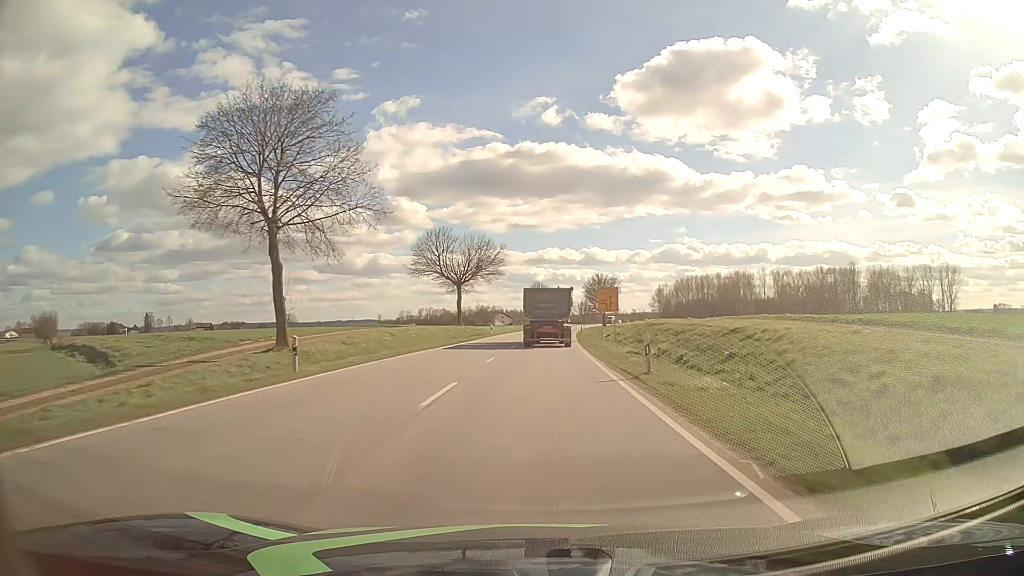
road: primary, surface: asphalt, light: Day
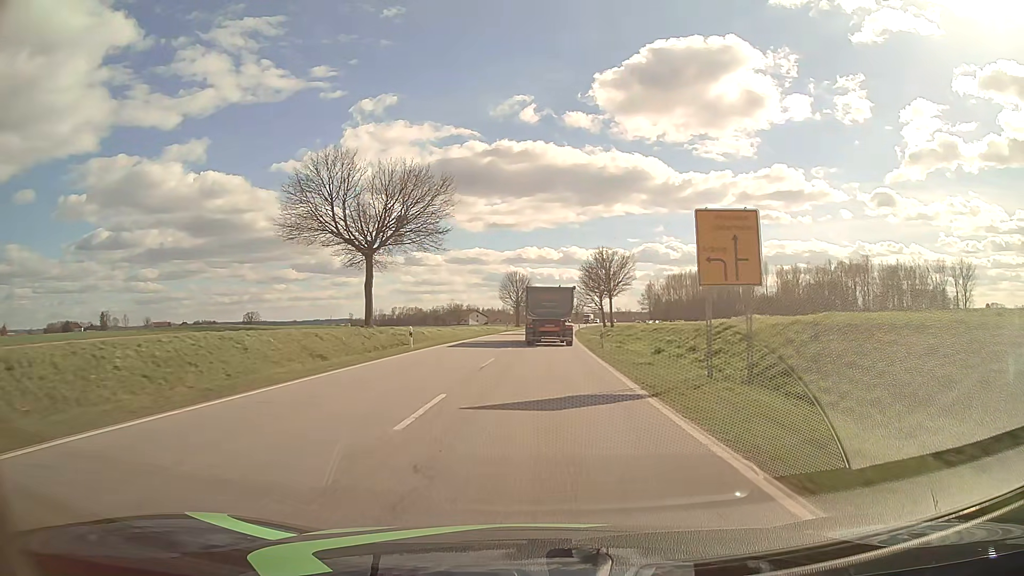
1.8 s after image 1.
(+0.6, +34.6) m; +2°
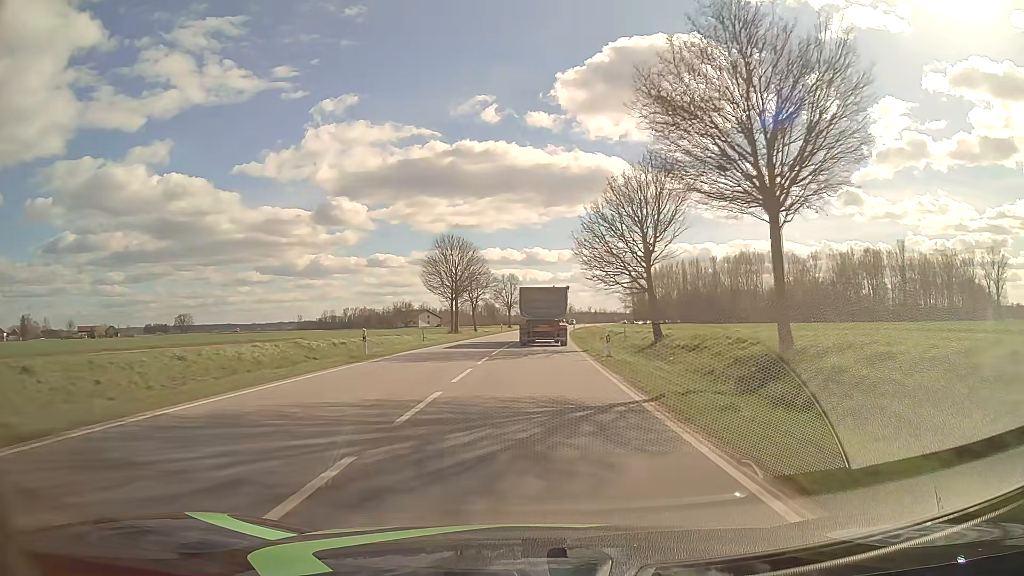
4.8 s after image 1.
(+1.6, +57.9) m; +3°
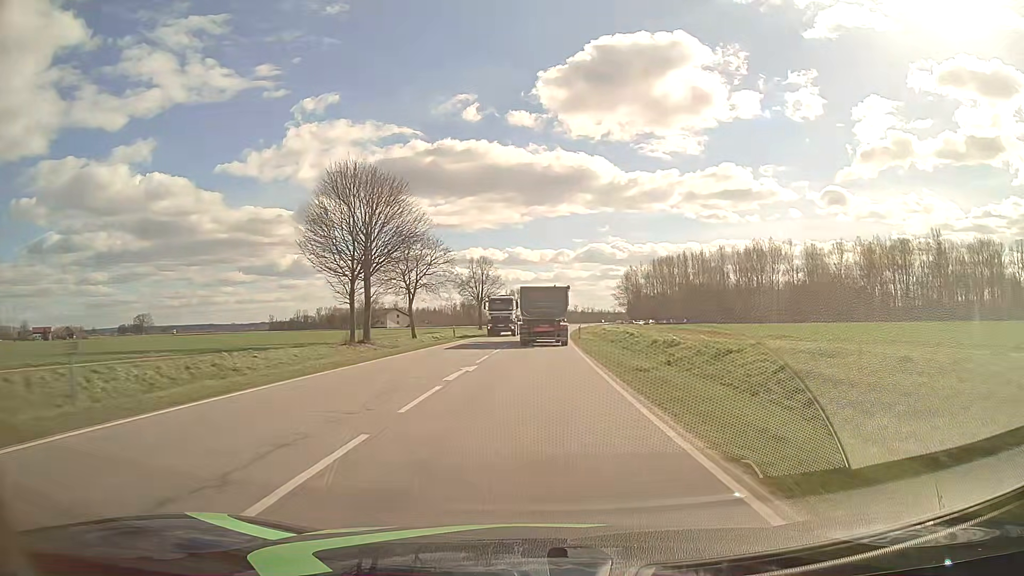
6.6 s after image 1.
(+0.4, +34.8) m; +1°
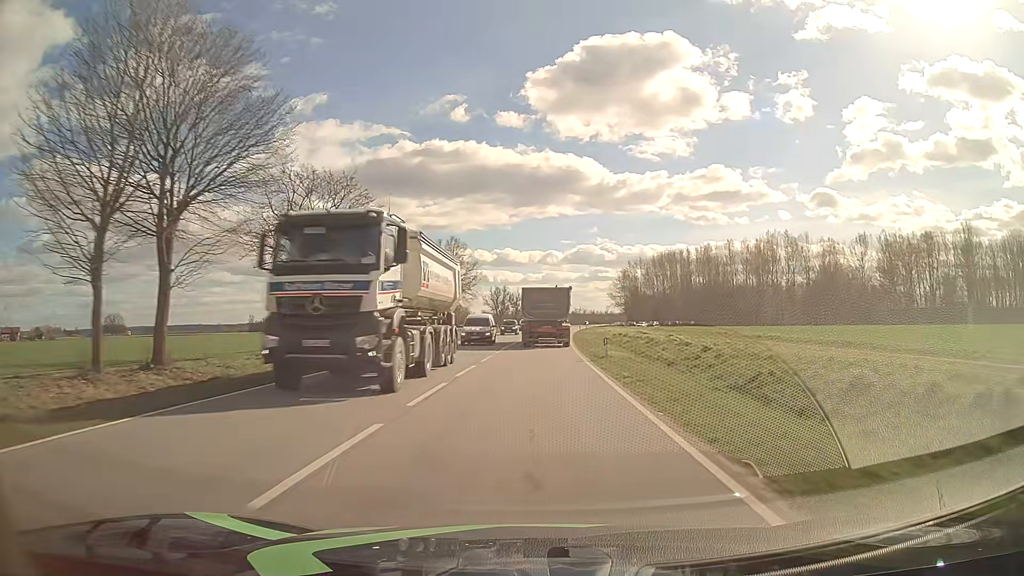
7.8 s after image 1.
(+0.3, +23.2) m; +1°
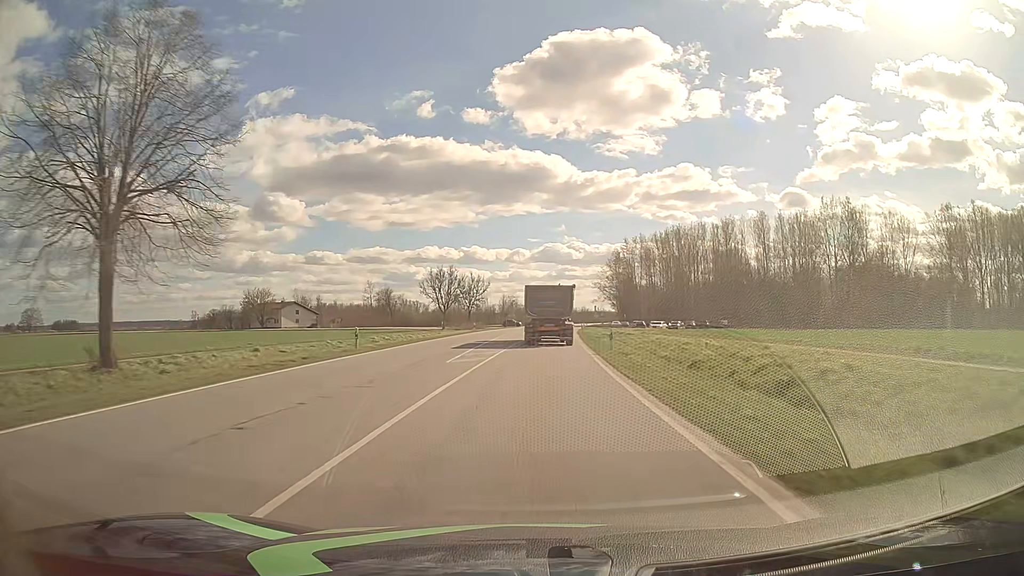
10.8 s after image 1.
(+1.3, +57.9) m; +3°
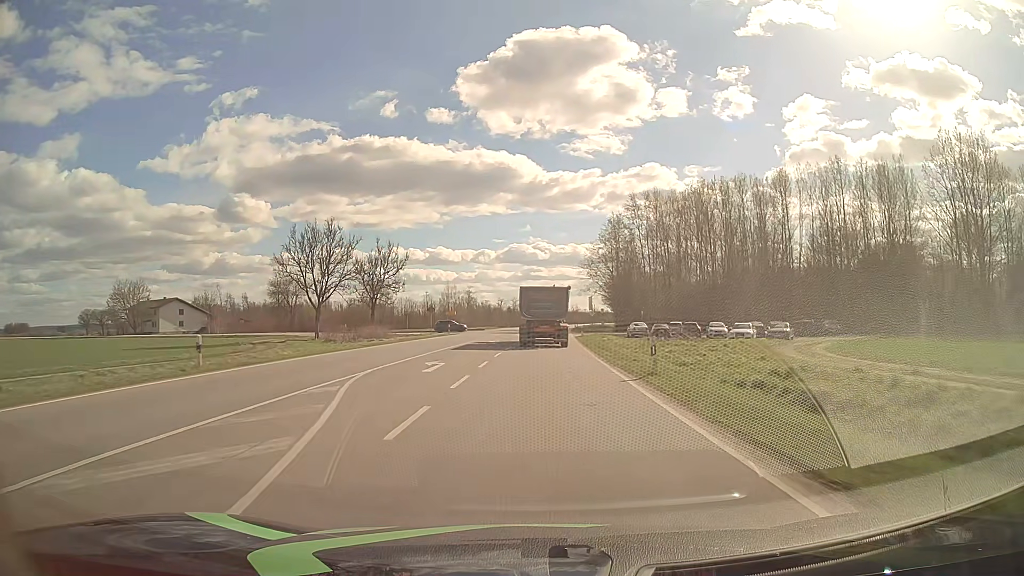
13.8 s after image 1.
(+1.5, +57.7) m; +3°
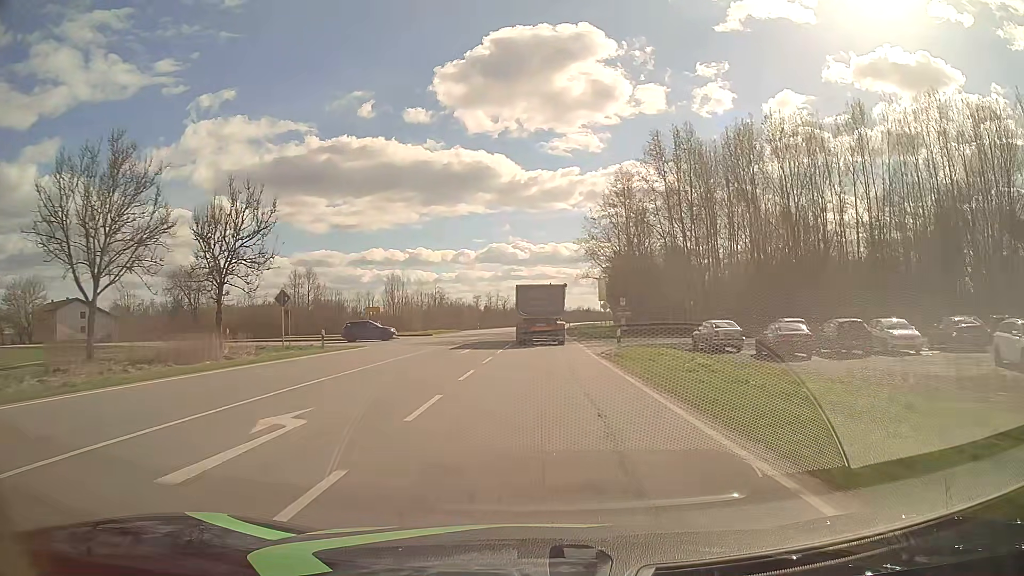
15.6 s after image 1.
(+0.5, +34.6) m; +2°
(0, +10) (0, +20) (0, +30) (+1, +40) (+1, +50) (+1, +60) (+1, +70) (+2, +80) (+2, +90) (+3, +100) m
